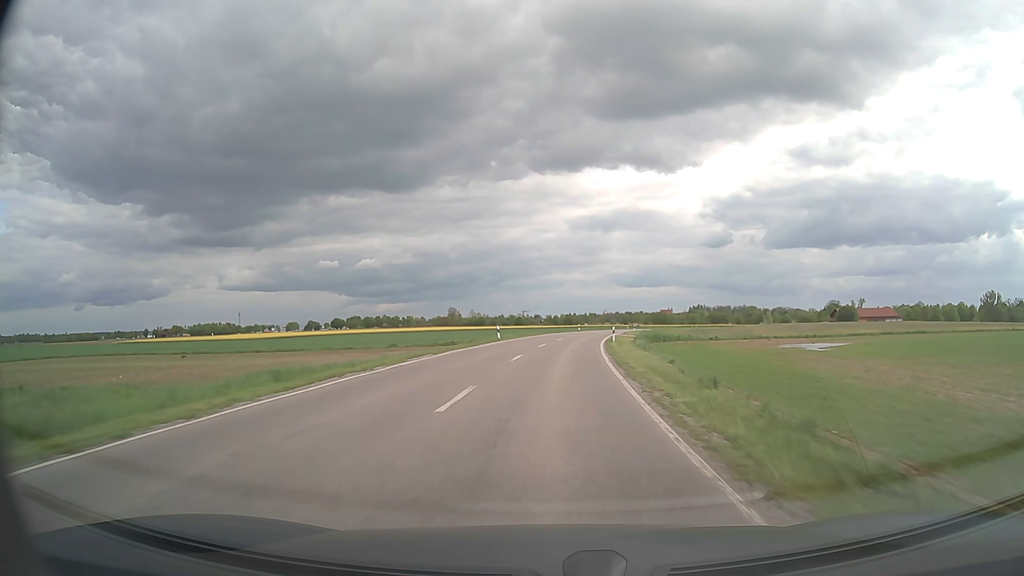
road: secondary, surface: asphalt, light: Day
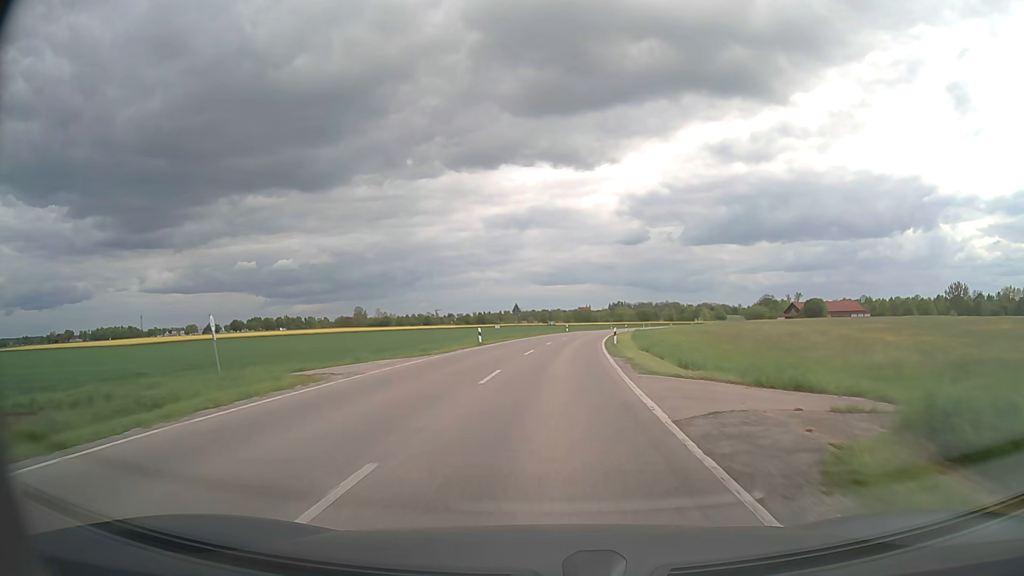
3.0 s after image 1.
(+3.2, +55.8) m; +7°
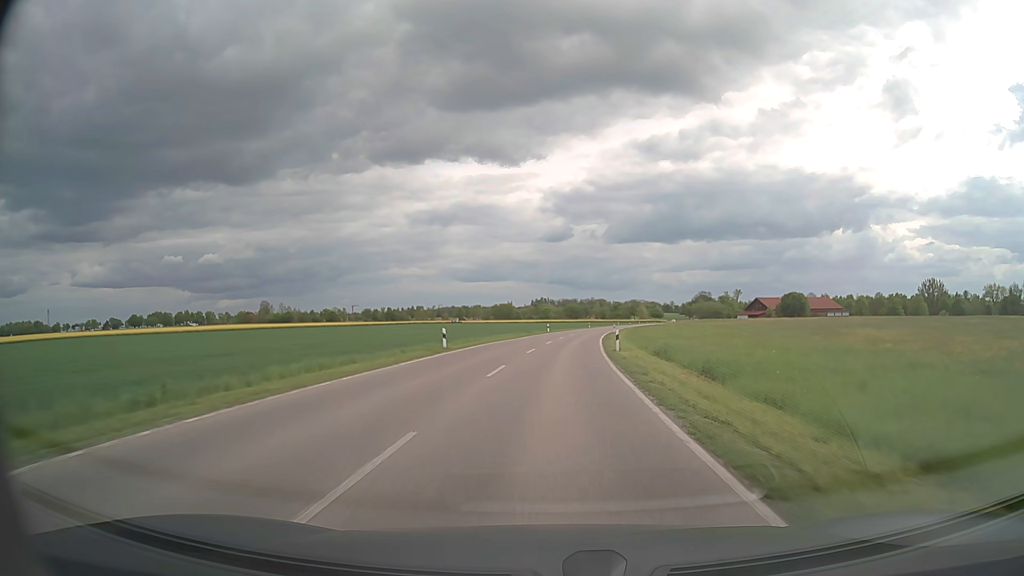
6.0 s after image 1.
(+3.5, +58.6) m; +6°
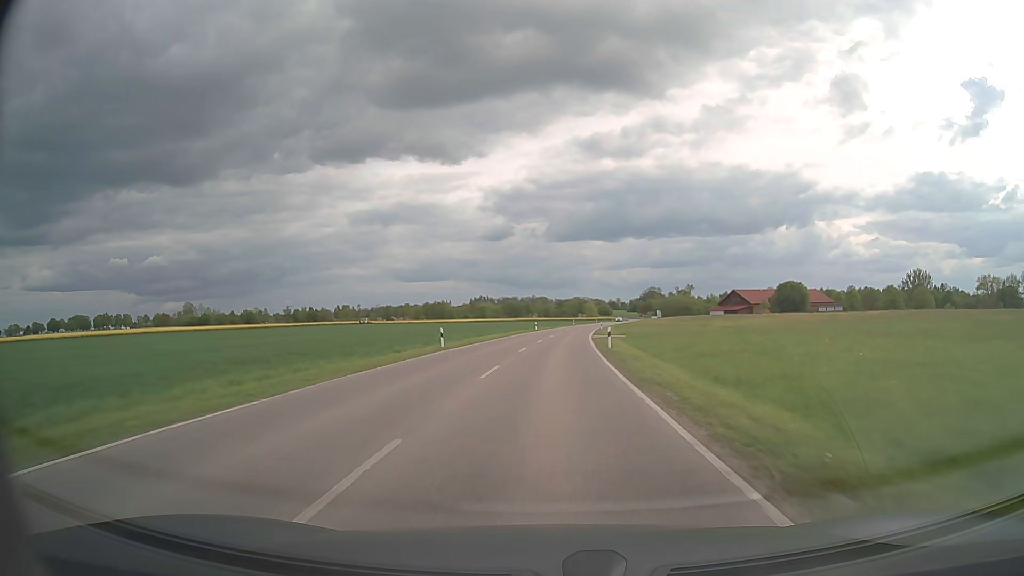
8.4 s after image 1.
(+2.2, +48.7) m; +5°
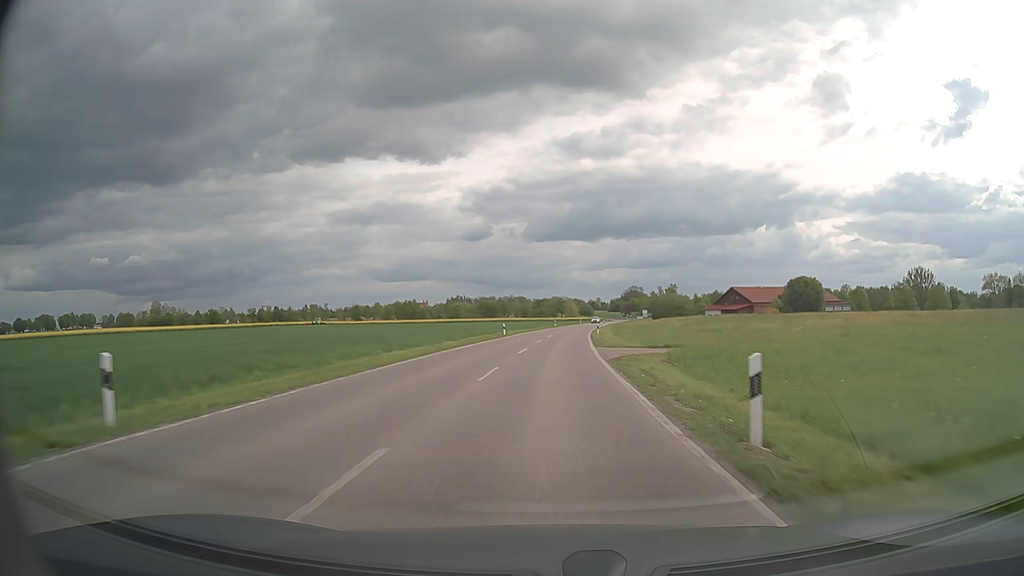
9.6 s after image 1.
(+0.5, +24.5) m; +2°
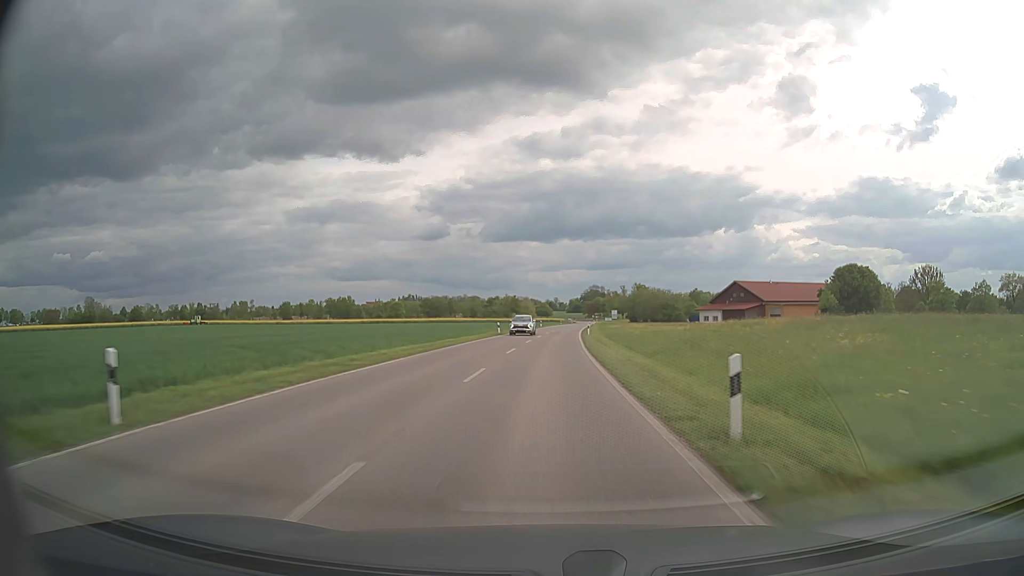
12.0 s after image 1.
(+1.6, +48.9) m; +4°
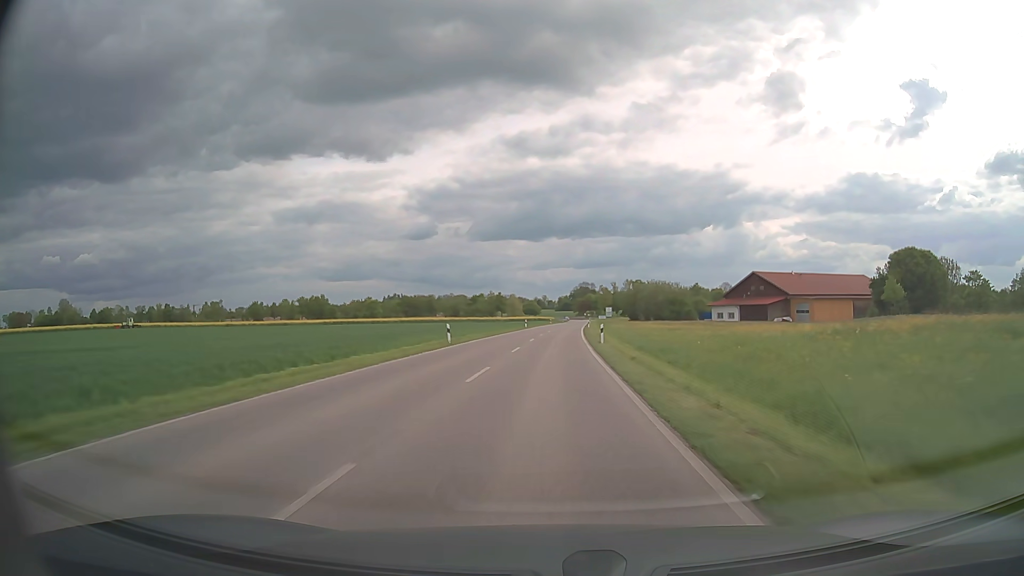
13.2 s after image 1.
(+0.3, +24.4) m; +1°
